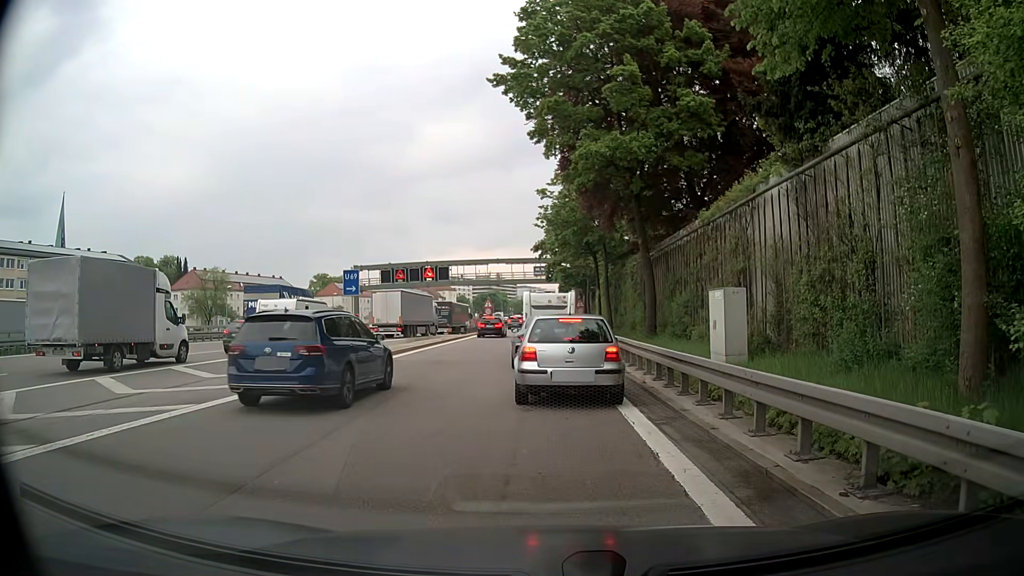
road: motorway_link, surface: asphalt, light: Day
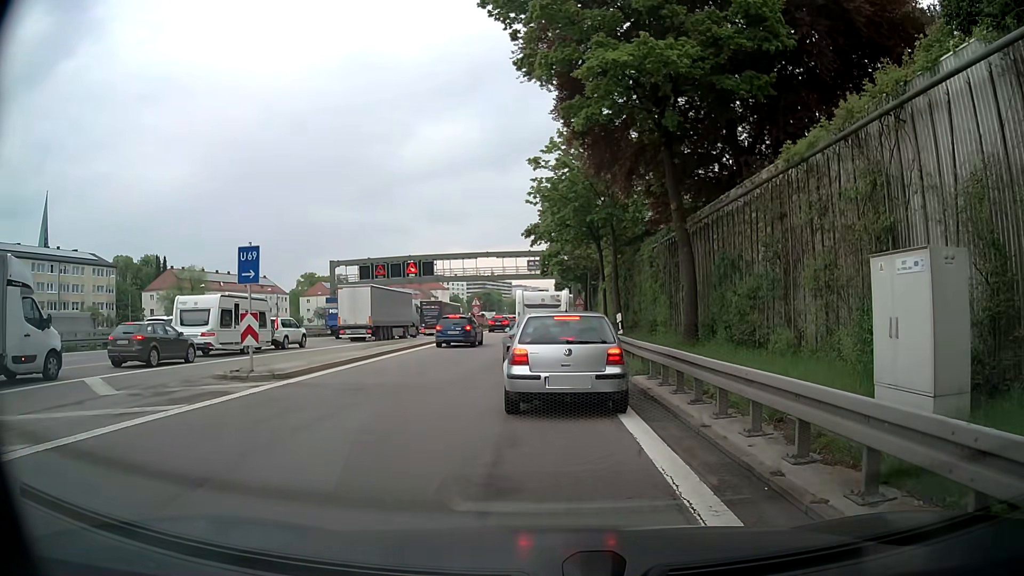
(0.0, +8.4) m; +1°
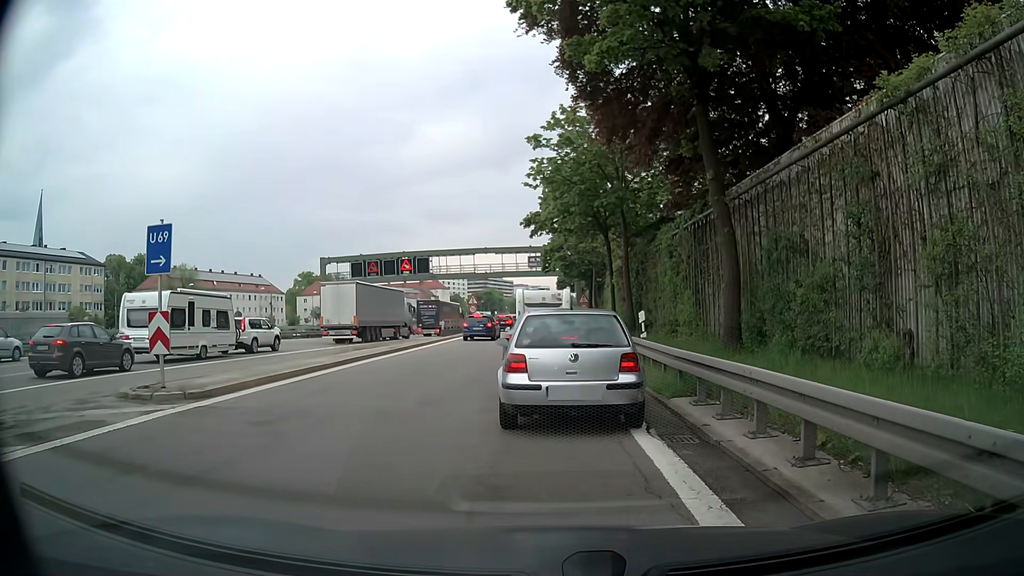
(-0.1, +4.2) m; -1°
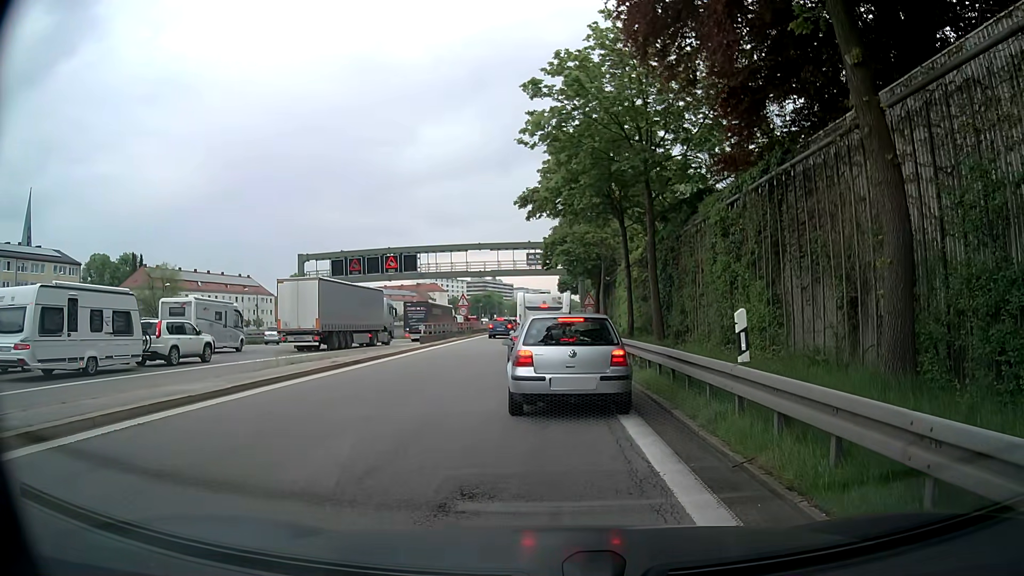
(0.0, +7.4) m; -2°
